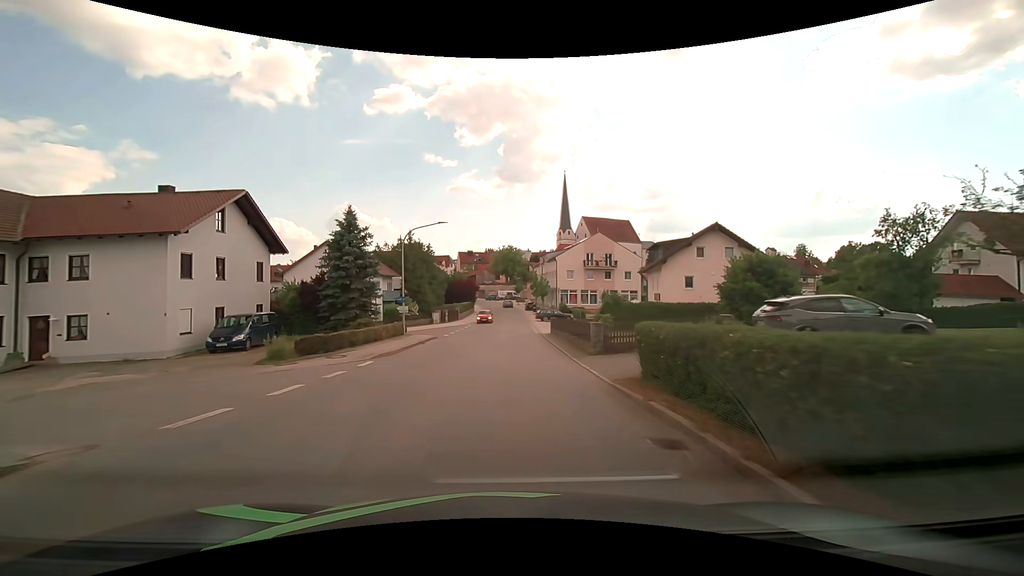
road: tertiary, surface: asphalt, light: Day
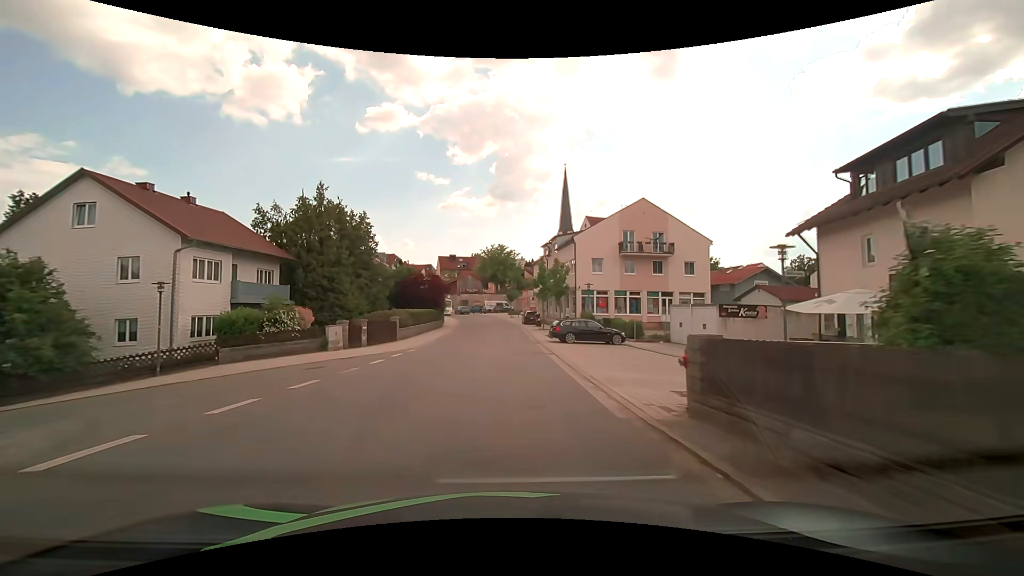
(+0.6, +30.2) m; +1°
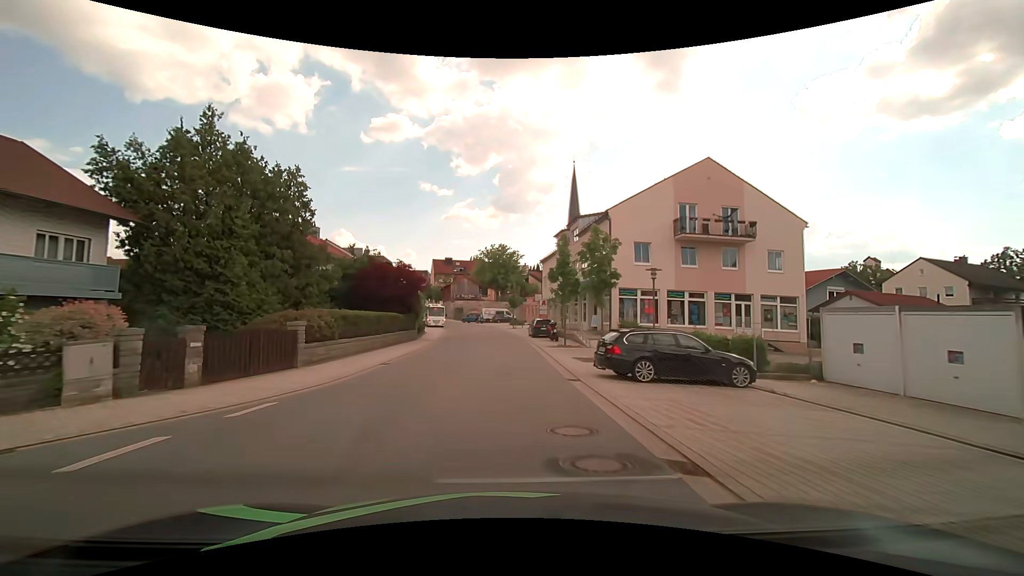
(+0.1, +15.2) m; 0°
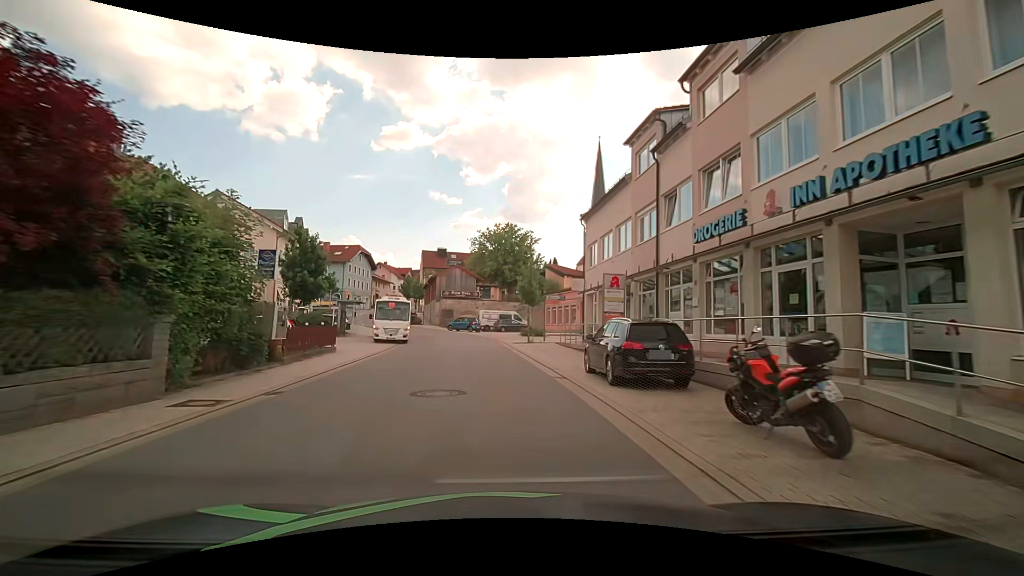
(-0.2, +27.4) m; -1°
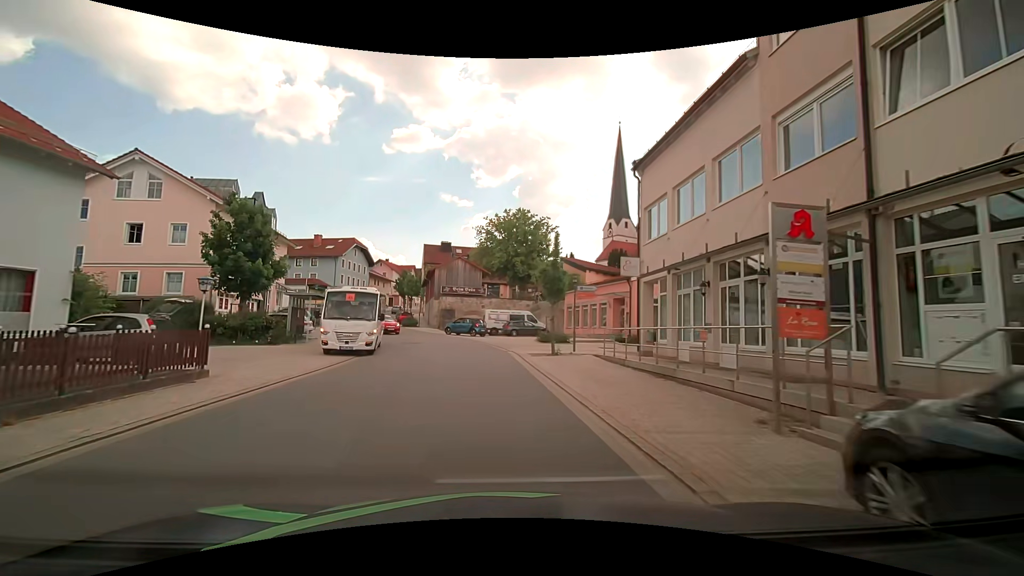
(-0.1, +10.3) m; -1°
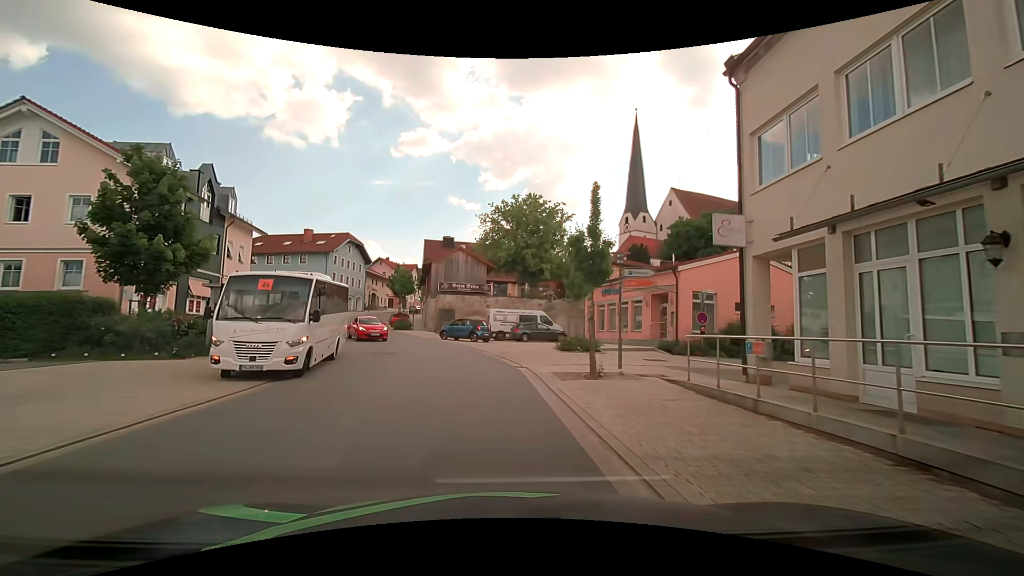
(0.0, +7.9) m; -2°
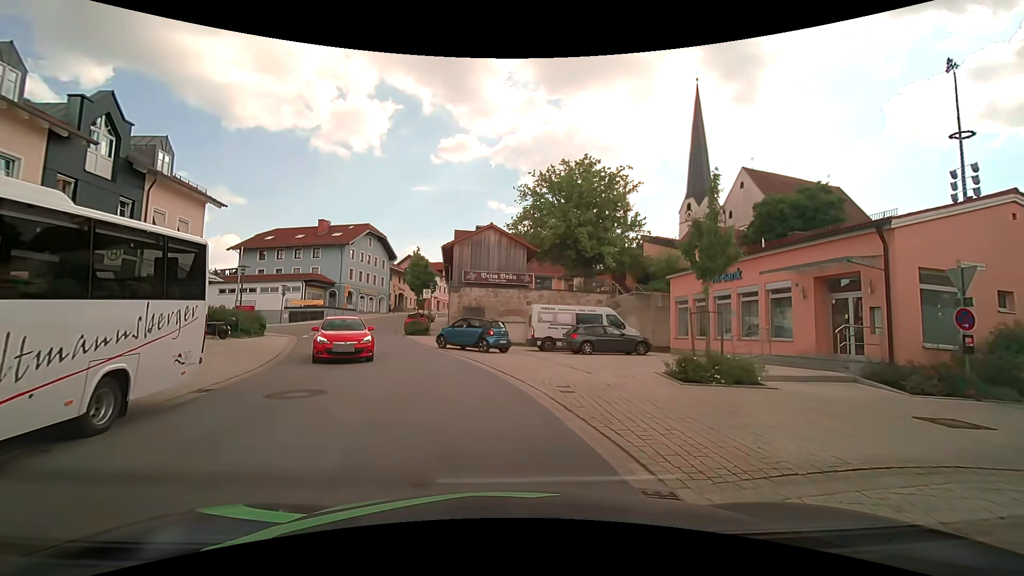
(-0.1, +11.9) m; -2°
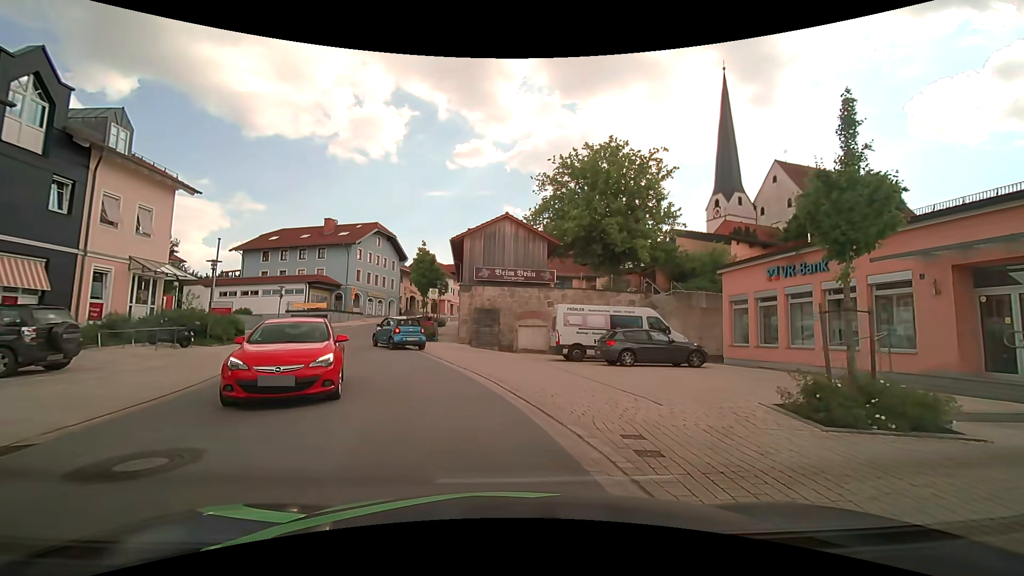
(-0.1, +4.5) m; -3°
(-1, +10) (-4, +19) (-7, +29) (-10, +39) (-11, +49) (-11, +59) (-11, +68) (-9, +78) (-6, +88) (-4, +98) m
